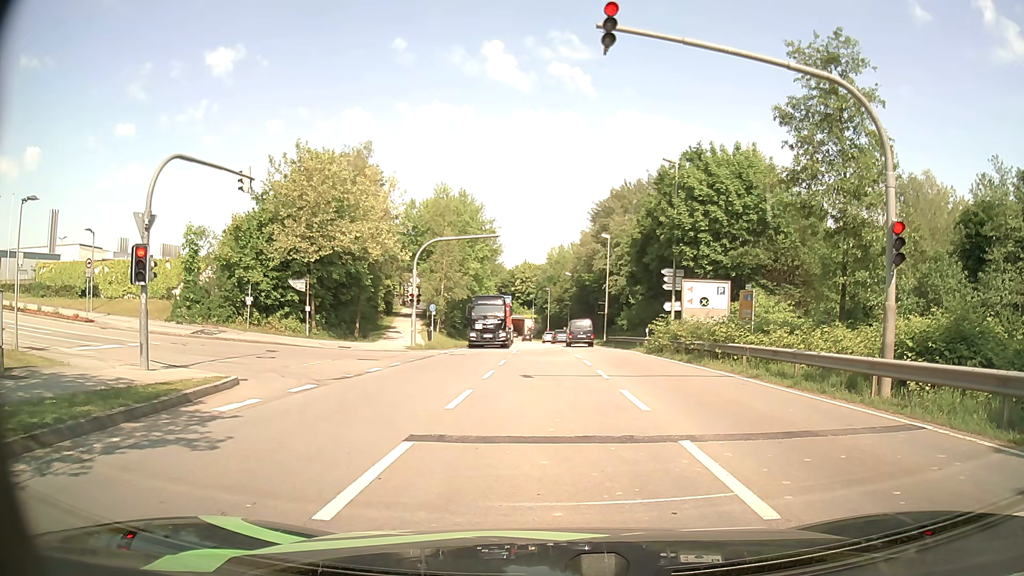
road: secondary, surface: asphalt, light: Day
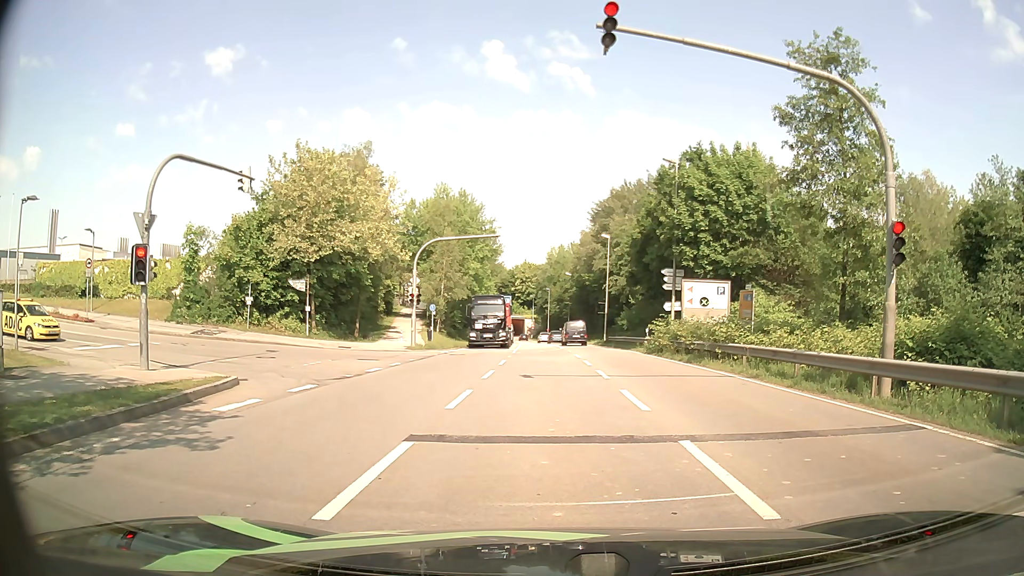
(0.0, 0.0) m; 0°
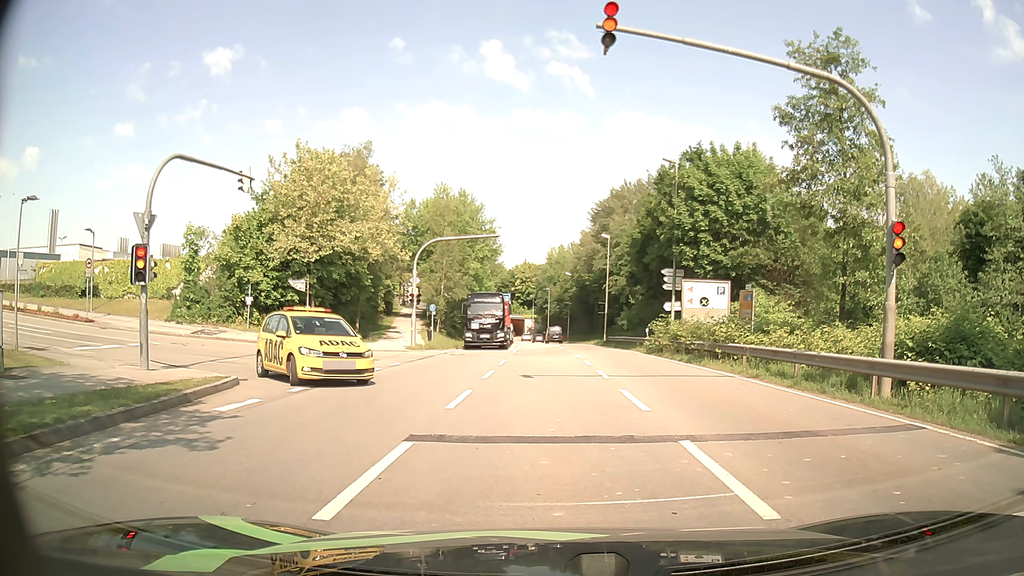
(0.0, 0.0) m; 0°
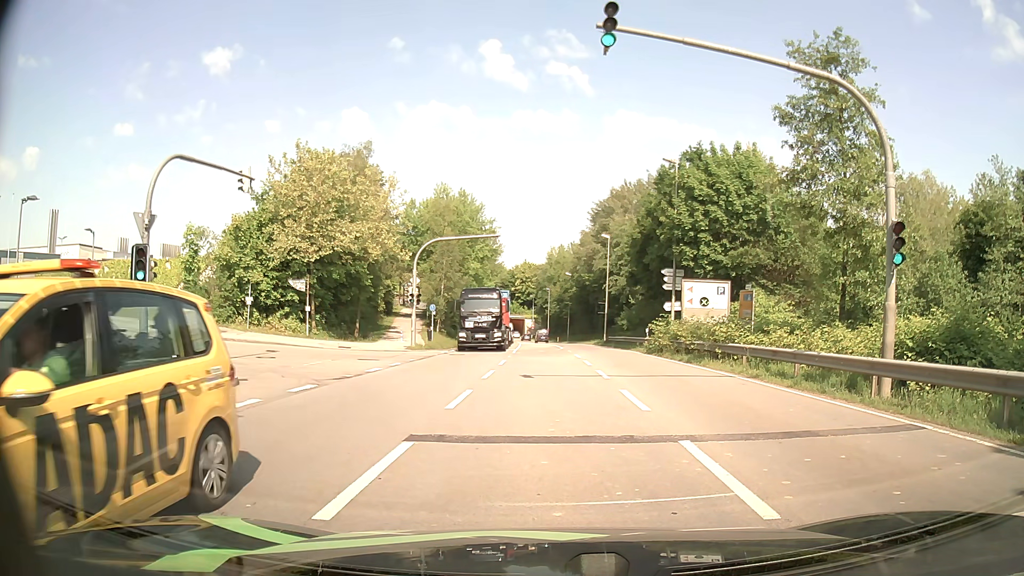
(0.0, 0.0) m; 0°
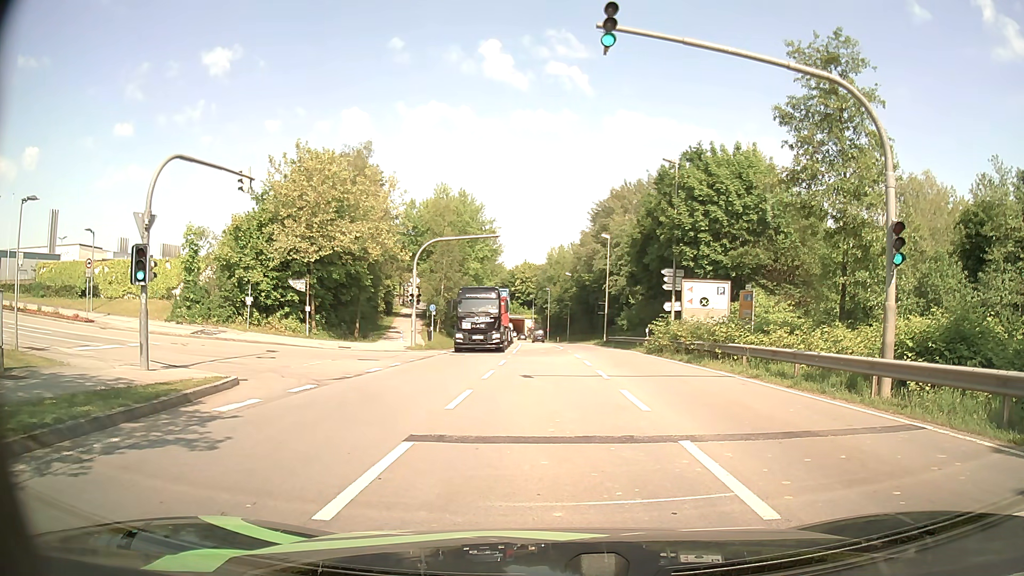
(0.0, 0.0) m; 0°
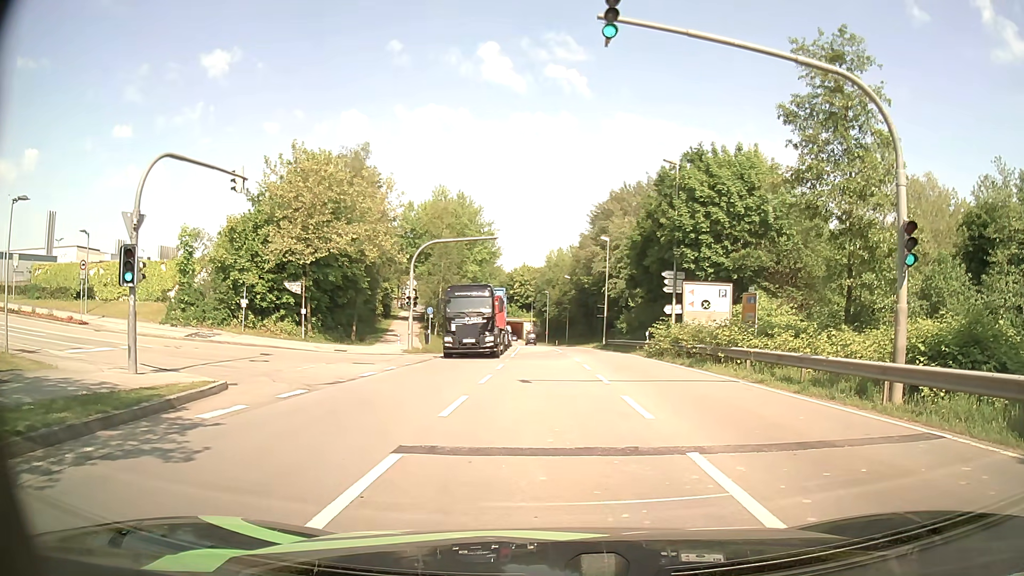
(0.0, +0.6) m; 0°
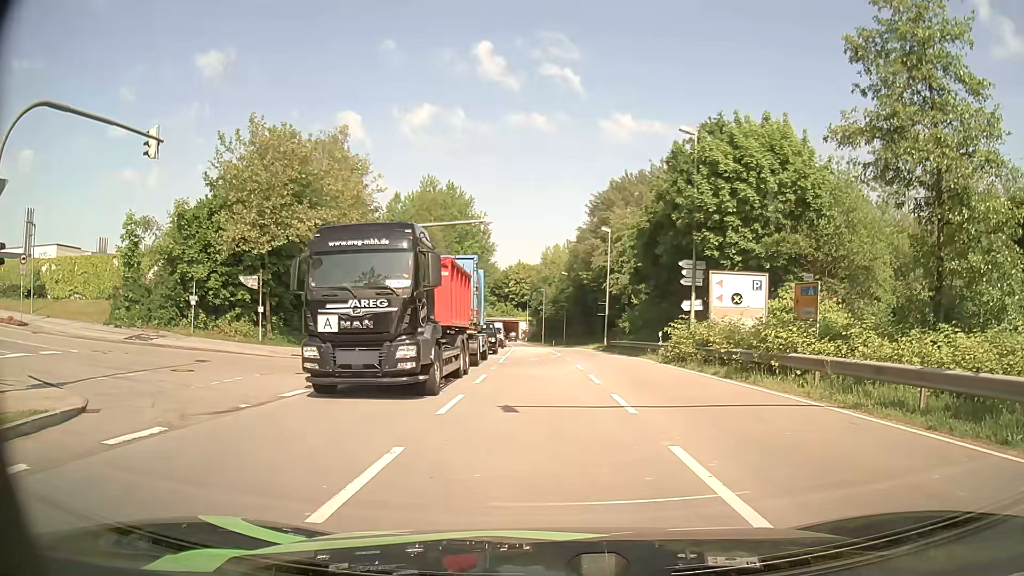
(0.0, +5.7) m; -1°
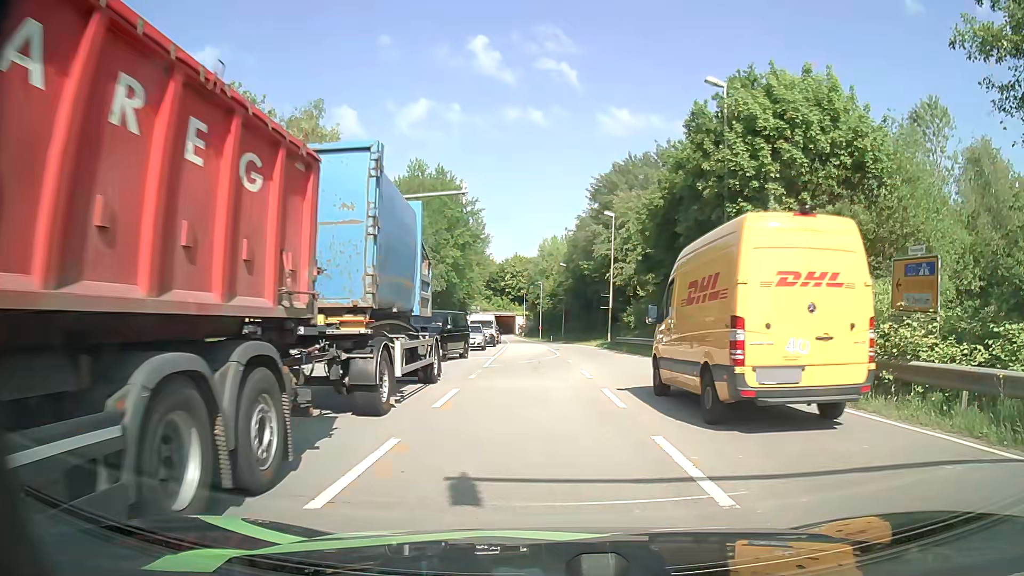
(+0.2, +5.8) m; +3°
(0, +10) (-6, +17) (-16, +18) (-26, +18) (-36, +19) (-46, +19) (-56, +18) (-66, +18) (-76, +17) (-86, +16) m
